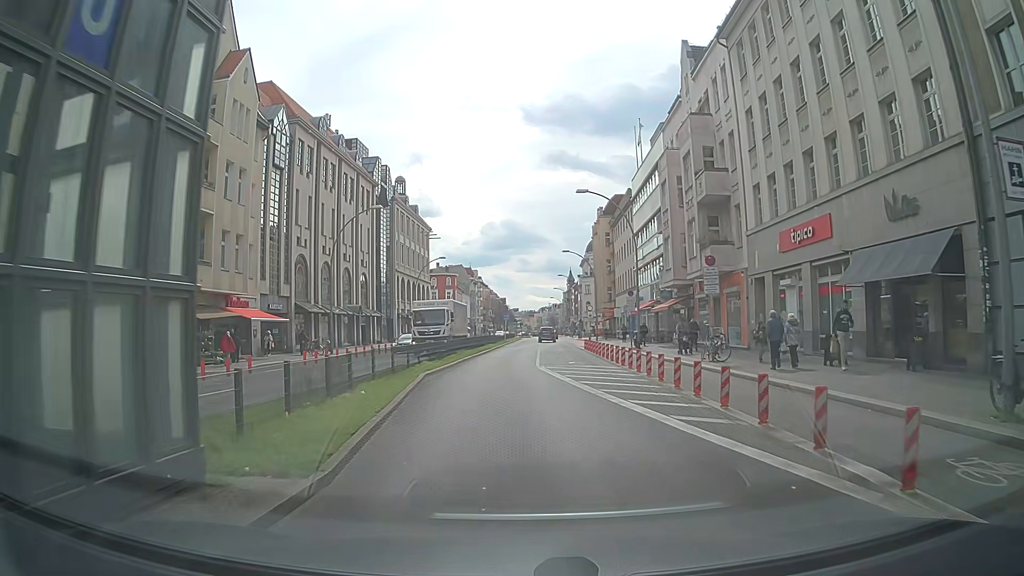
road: primary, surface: asphalt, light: Day
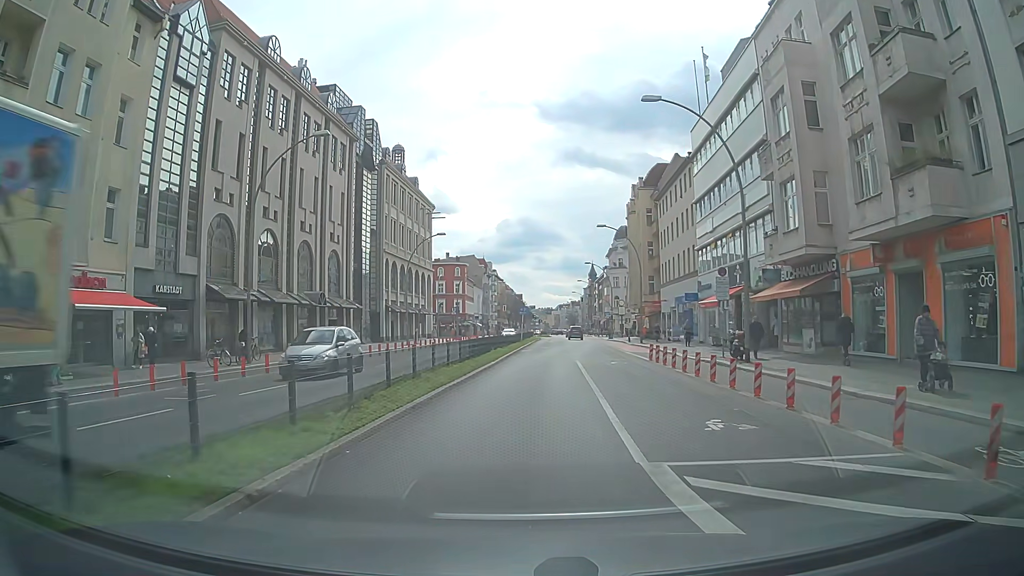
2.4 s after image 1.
(-0.1, +18.1) m; -1°
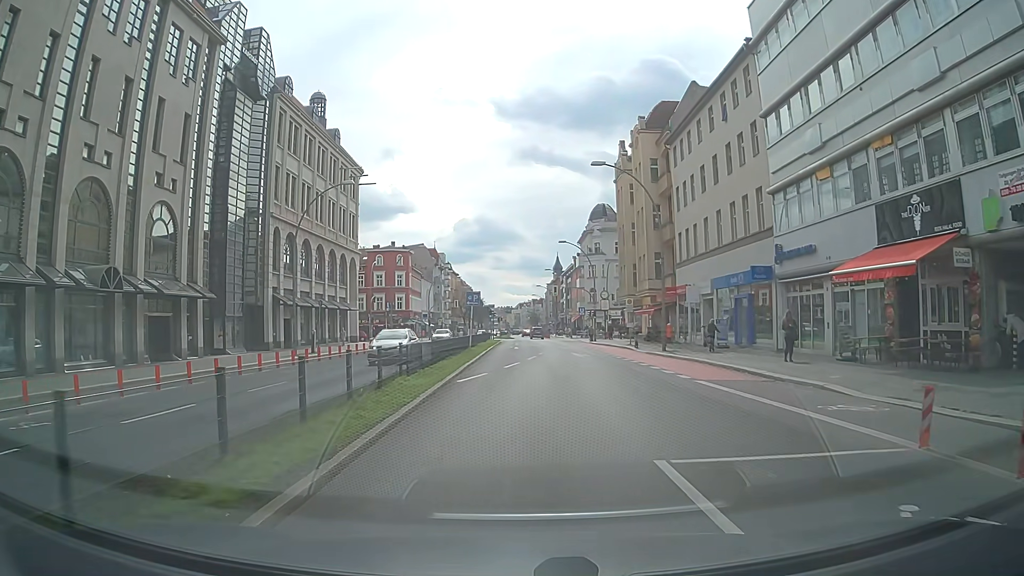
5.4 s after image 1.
(+0.7, +22.5) m; +3°
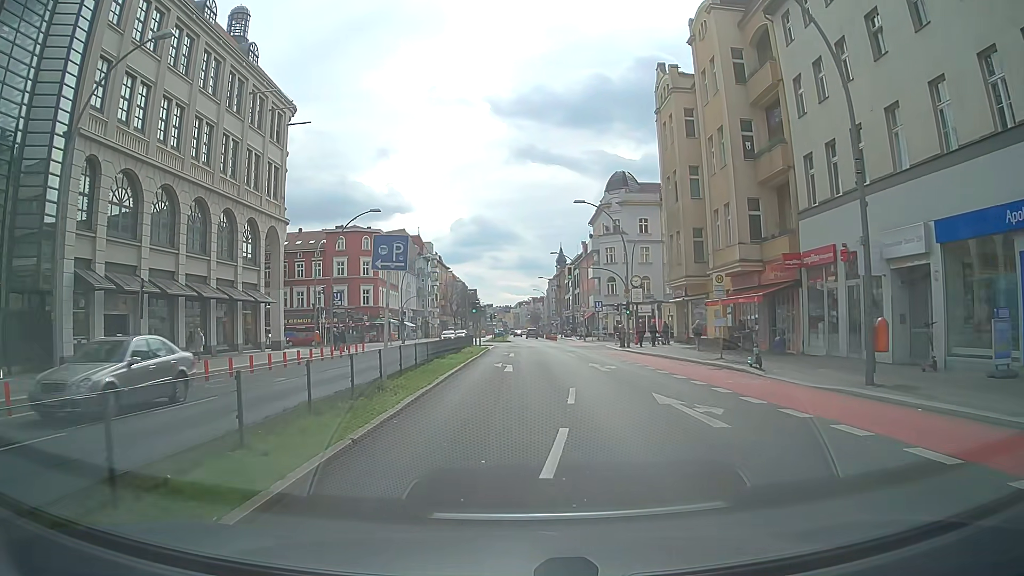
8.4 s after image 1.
(+0.3, +22.6) m; +1°
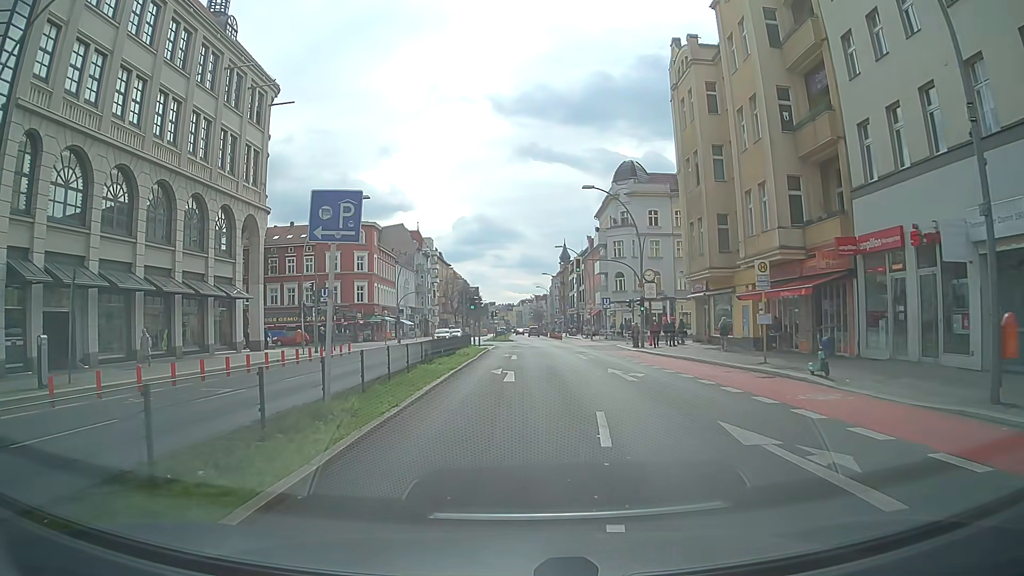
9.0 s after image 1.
(0.0, +4.5) m; 0°
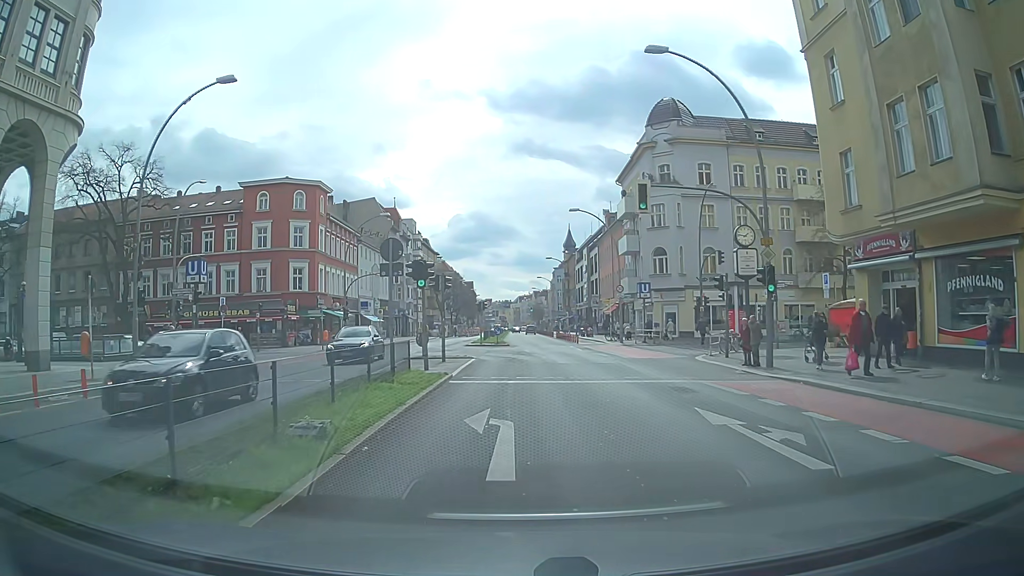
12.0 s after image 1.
(-0.1, +22.6) m; -1°
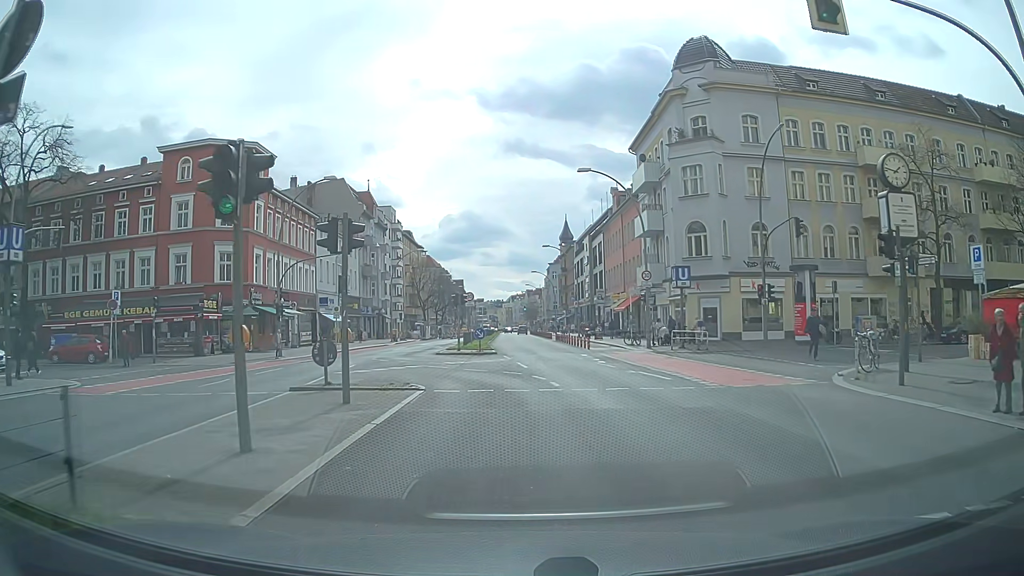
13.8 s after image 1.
(+0.4, +13.6) m; 0°
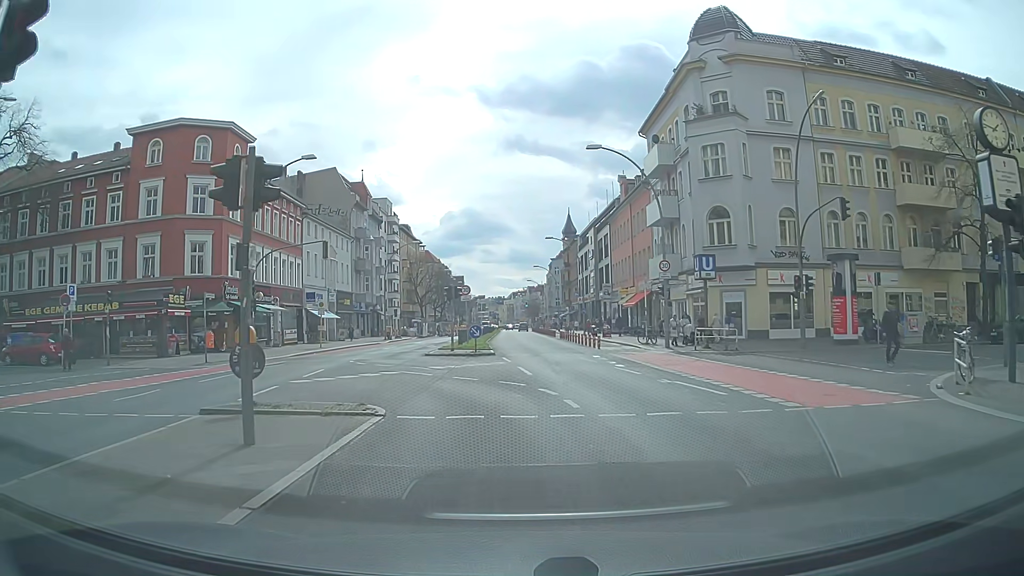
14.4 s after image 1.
(+0.1, +4.4) m; +1°
(0, +10) (-4, +19) (-13, +23) (-23, +23) (-33, +23) (-43, +23) (-53, +23) (-63, +23) (-73, +23) (-83, +23) m
